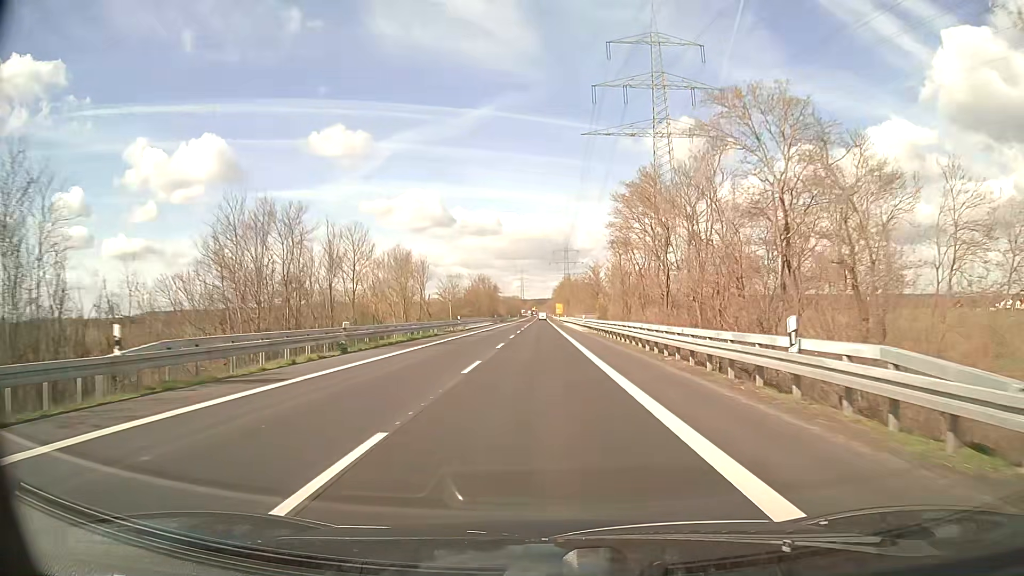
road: secondary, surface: asphalt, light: Day
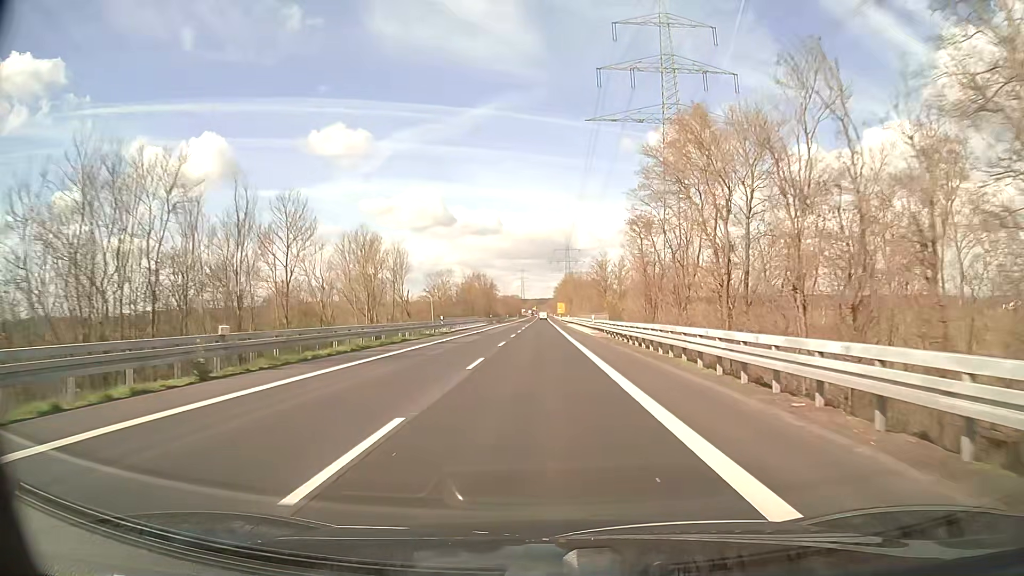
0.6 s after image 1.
(0.0, +11.0) m; 0°
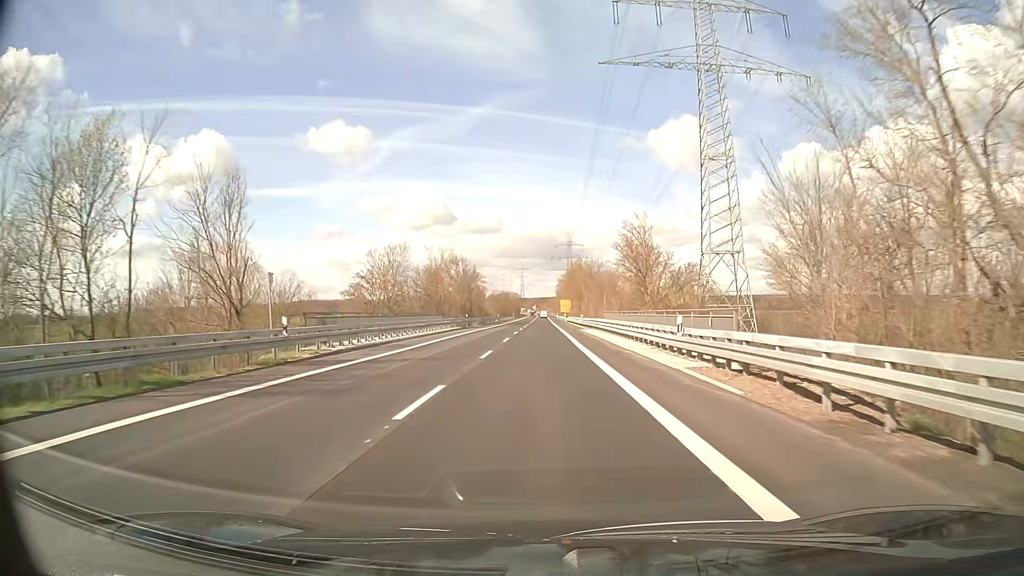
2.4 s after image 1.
(0.0, +32.5) m; 0°
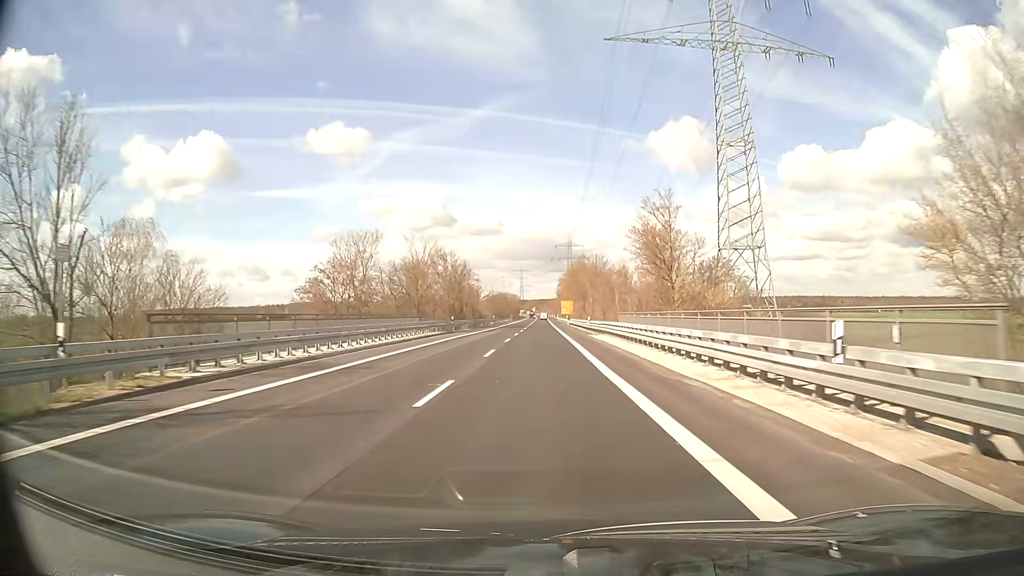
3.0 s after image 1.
(0.0, +10.6) m; 0°
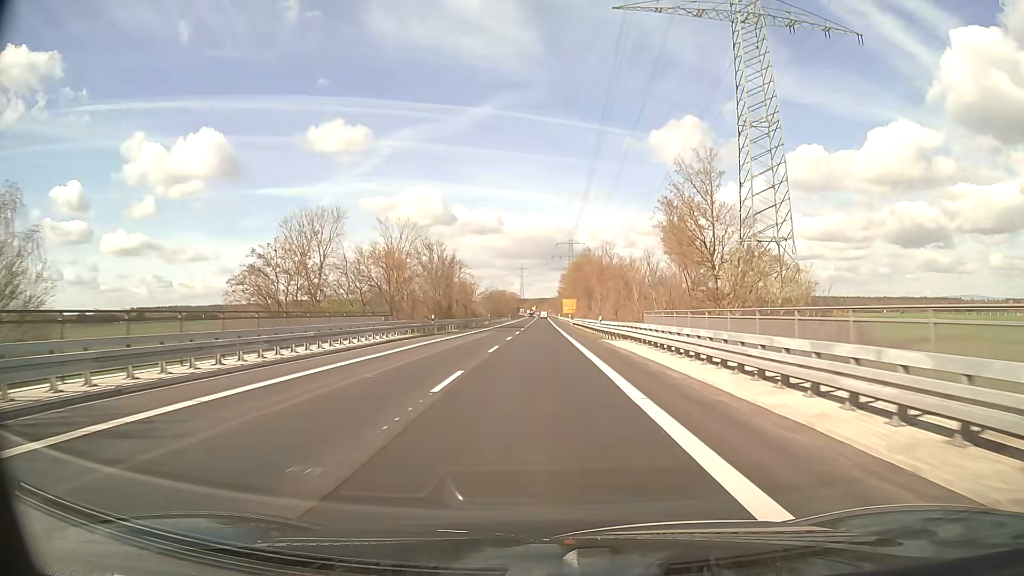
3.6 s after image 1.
(0.0, +10.5) m; 0°
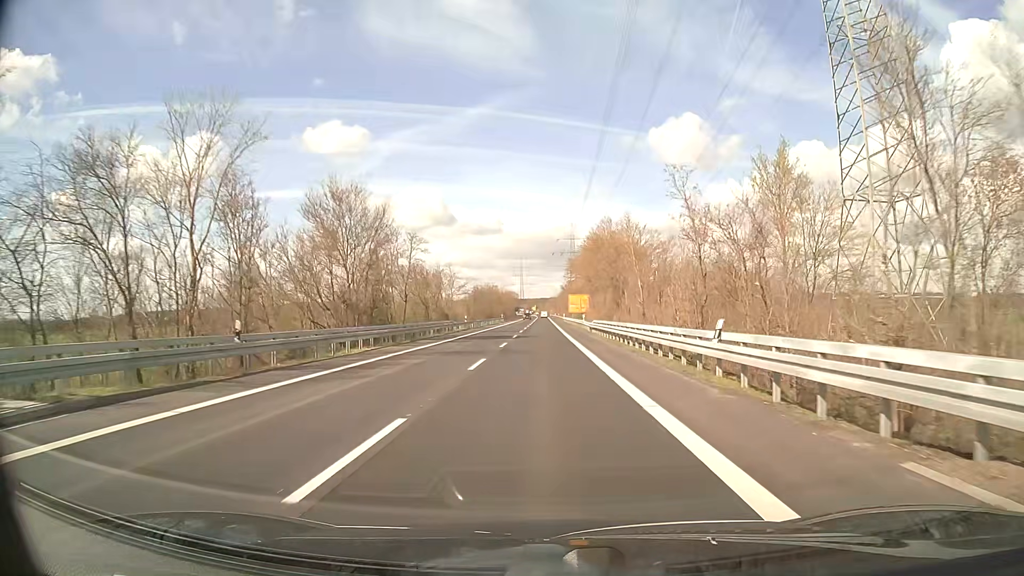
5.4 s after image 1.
(-0.1, +31.1) m; 0°
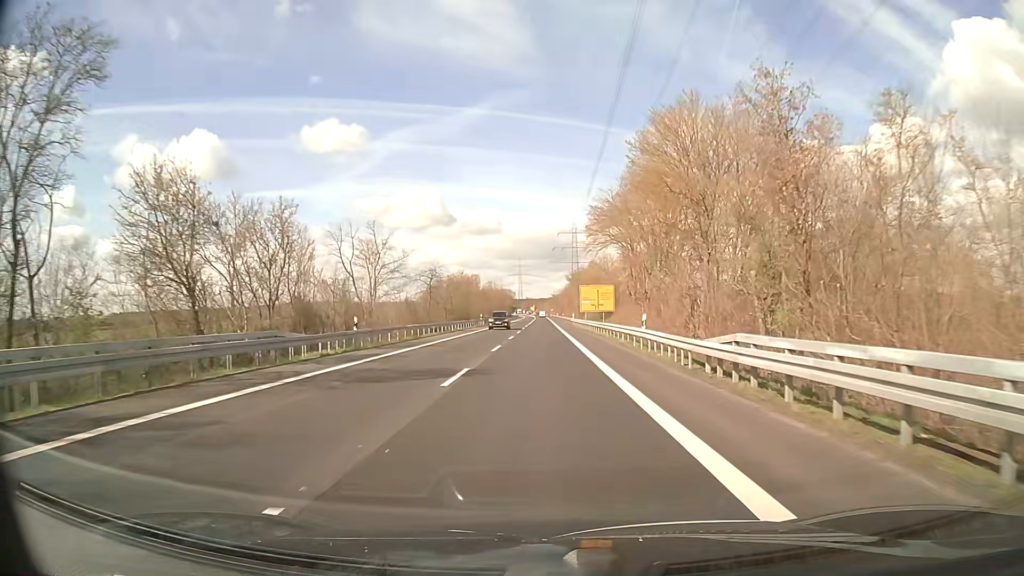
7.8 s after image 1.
(+0.1, +40.7) m; 0°
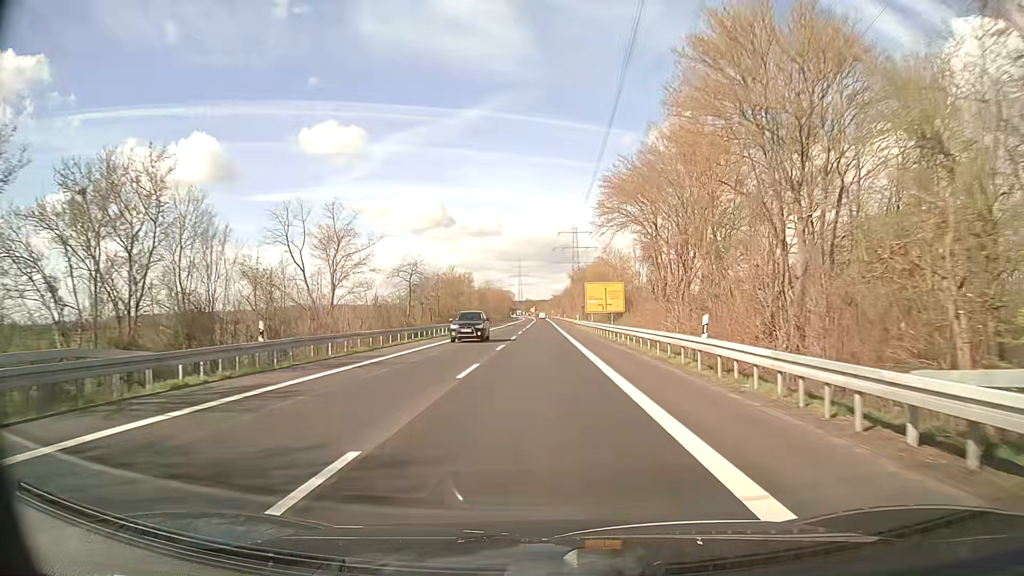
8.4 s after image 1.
(0.0, +10.1) m; 0°
(0, +10) (0, +20) (0, +30) (0, +40) (0, +50) (0, +60) (0, +70) (0, +80) (0, +90) (0, +100) m
